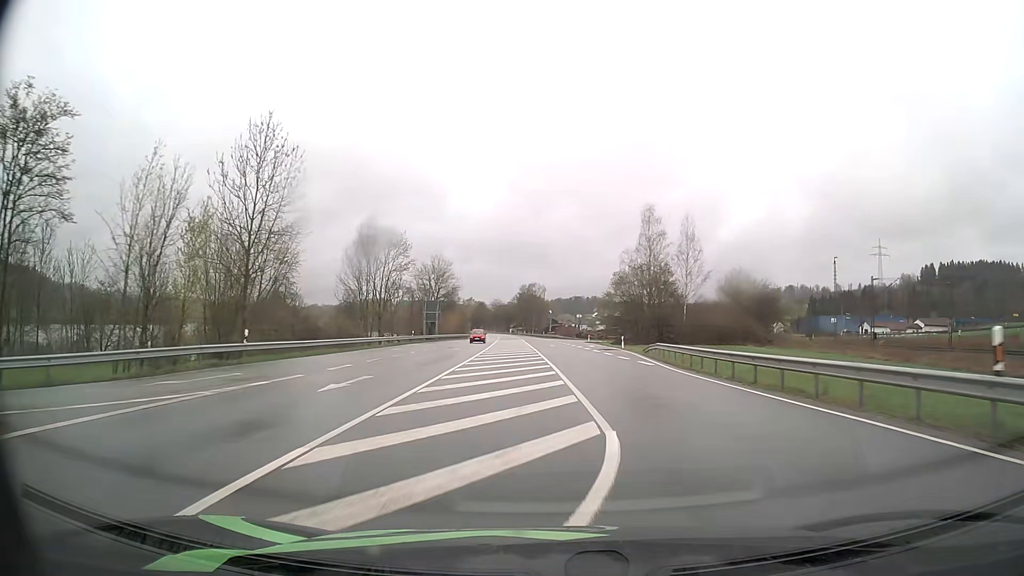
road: primary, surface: asphalt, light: Day
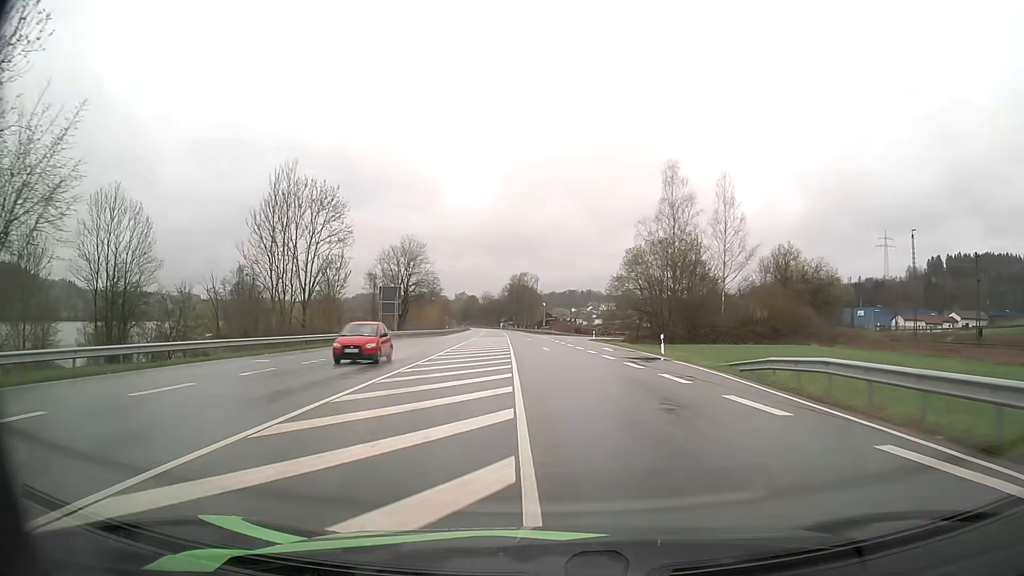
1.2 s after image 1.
(+0.1, +22.8) m; +1°
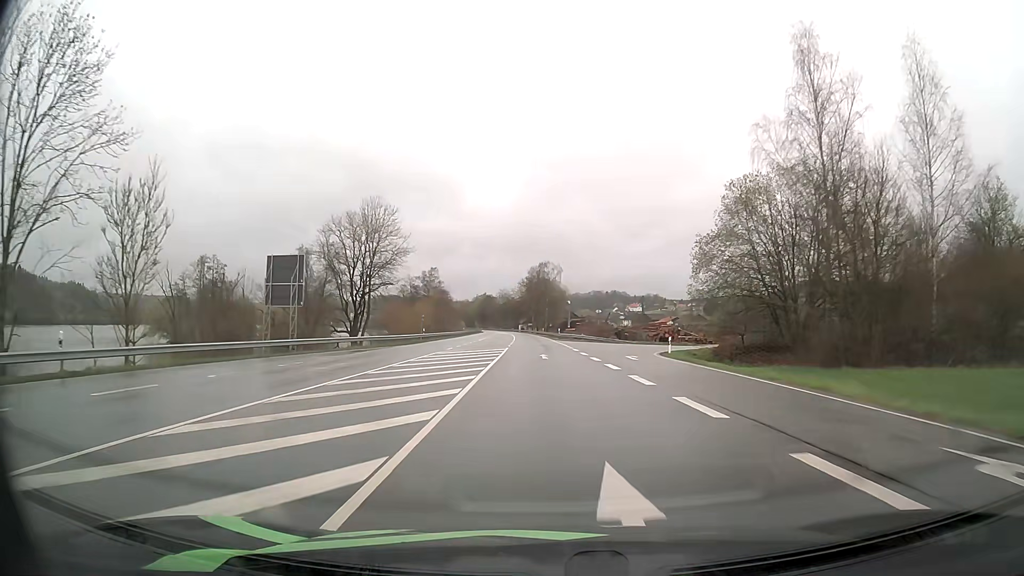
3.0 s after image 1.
(-0.5, +36.4) m; -2°
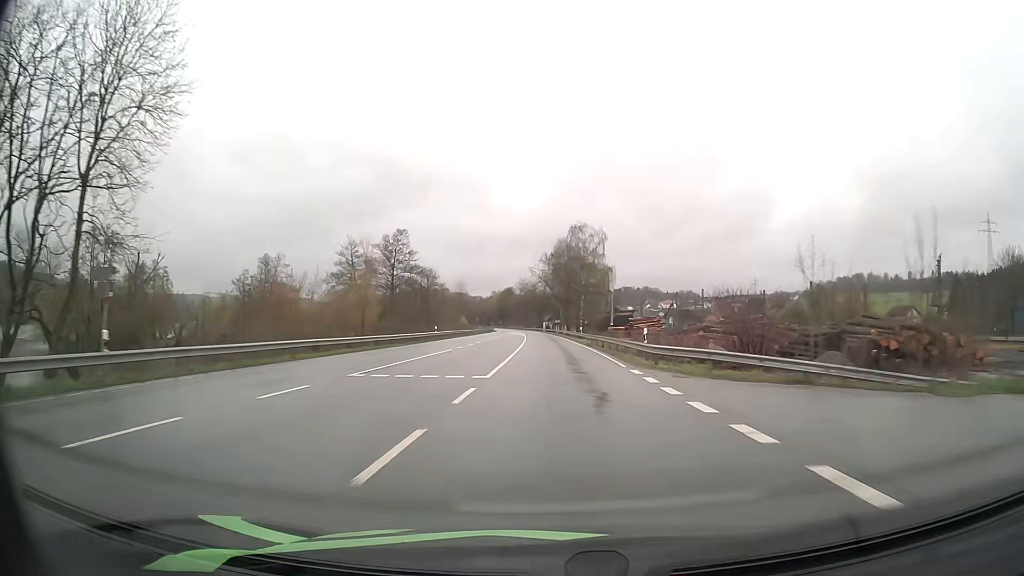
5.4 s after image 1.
(-1.3, +55.2) m; -2°
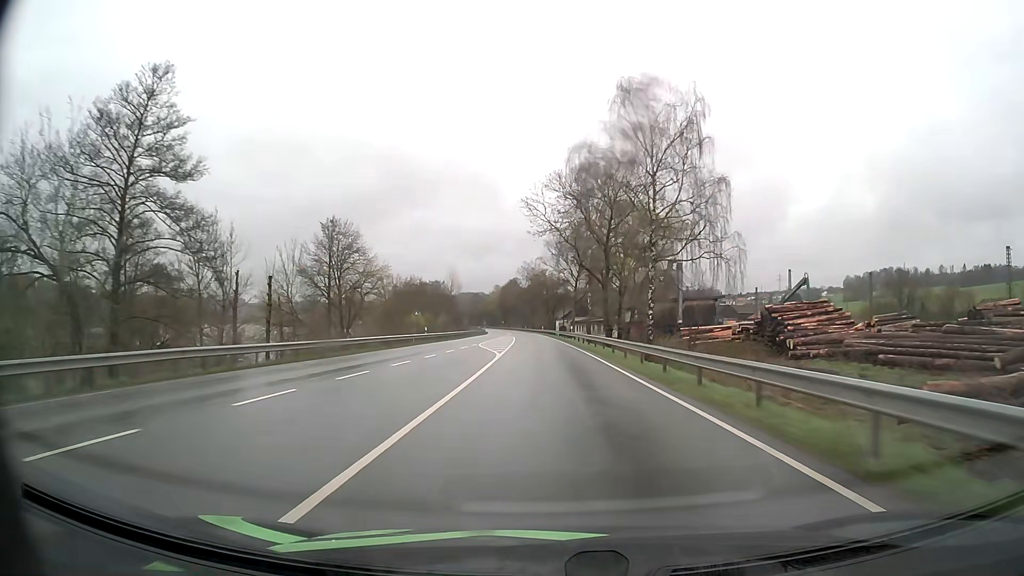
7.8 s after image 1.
(-0.3, +61.4) m; -1°
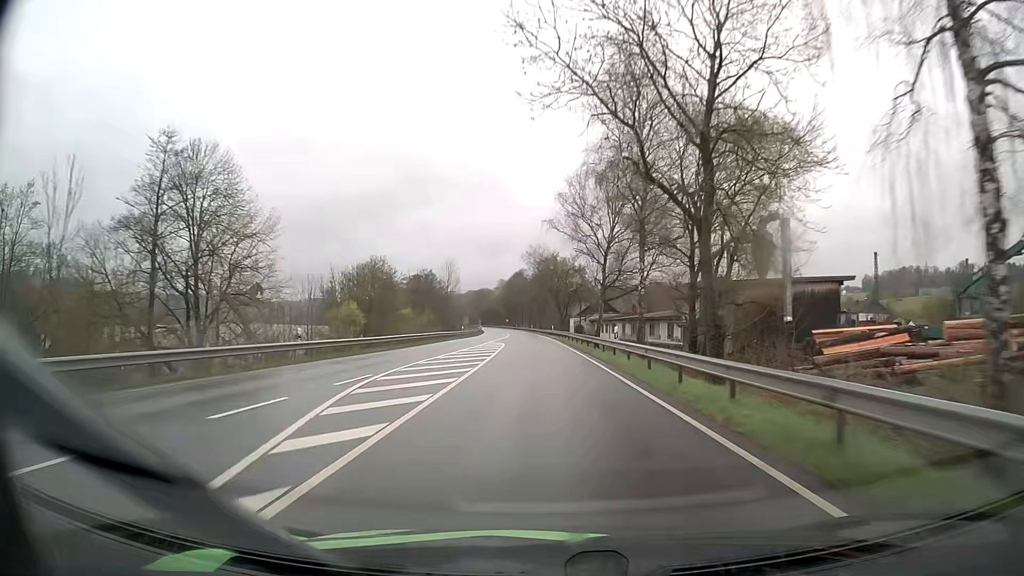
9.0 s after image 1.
(-0.2, +32.1) m; -1°
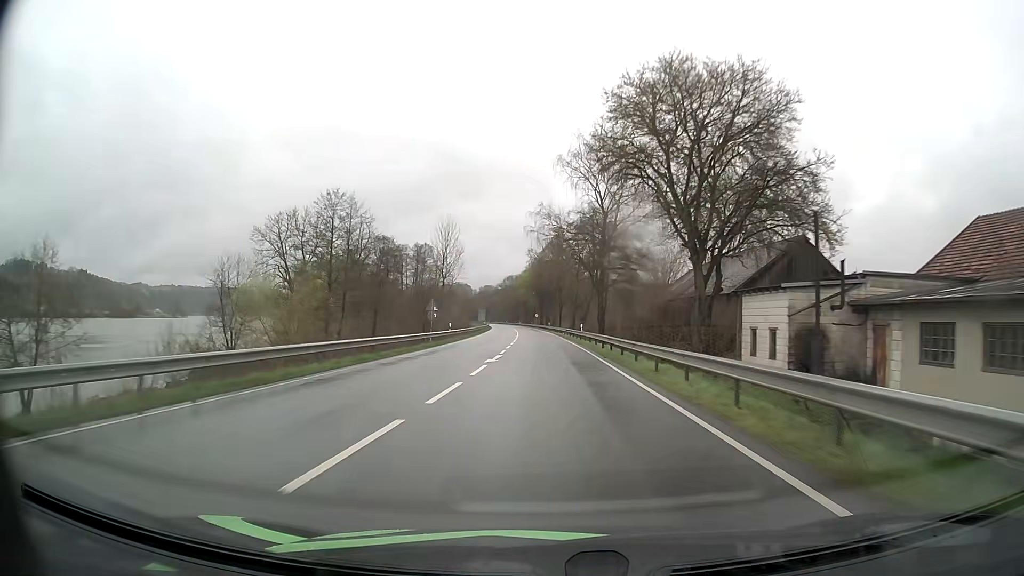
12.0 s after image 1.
(-2.6, +80.0) m; -3°
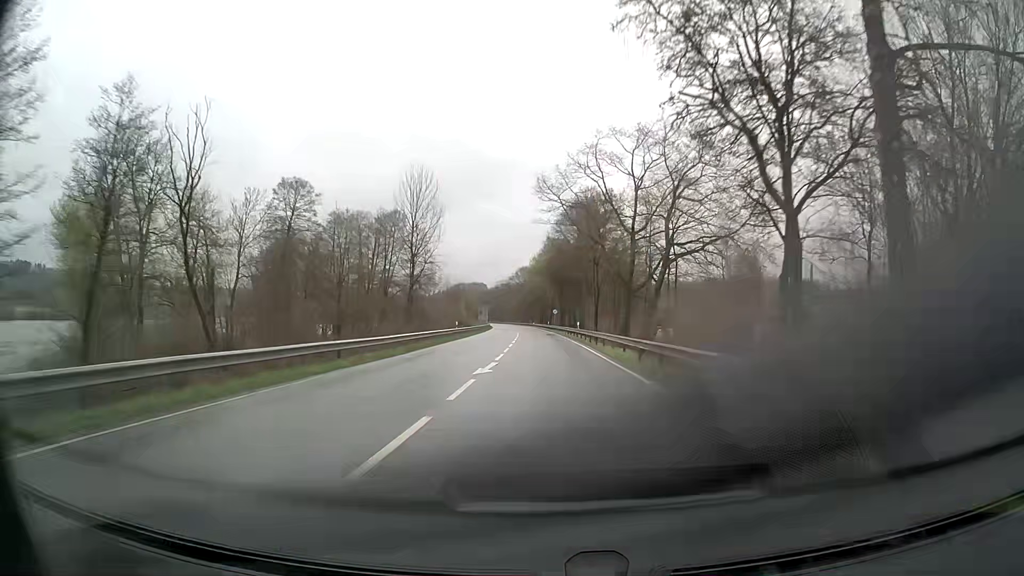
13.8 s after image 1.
(-0.6, +48.1) m; -1°
(0, +10) (0, +20) (0, +30) (0, +40) (-1, +50) (-1, +60) (-1, +70) (-2, +80) (-2, +90) (-3, +100) m
